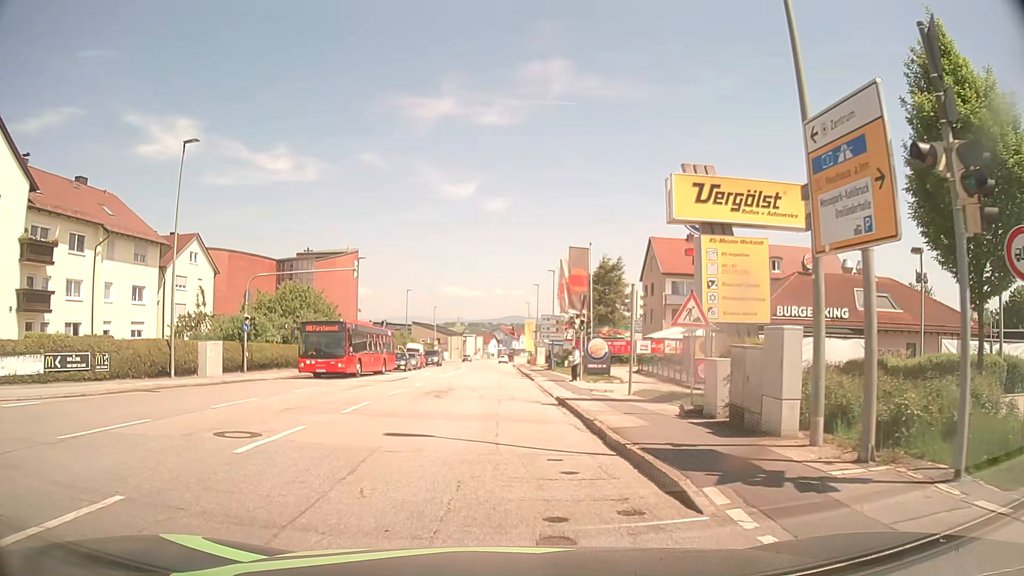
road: tertiary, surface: asphalt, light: Day
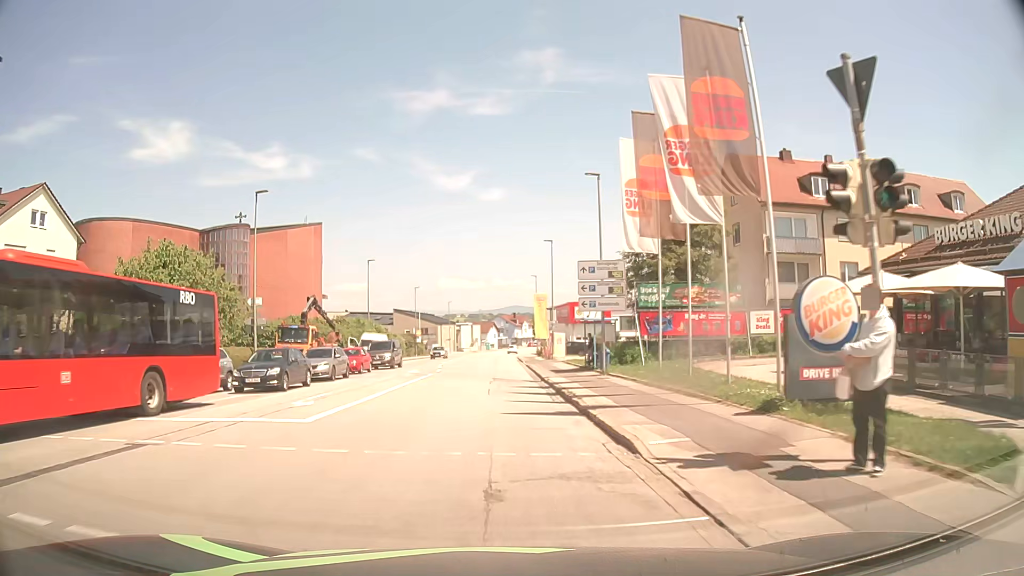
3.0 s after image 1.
(-0.1, +27.9) m; 0°
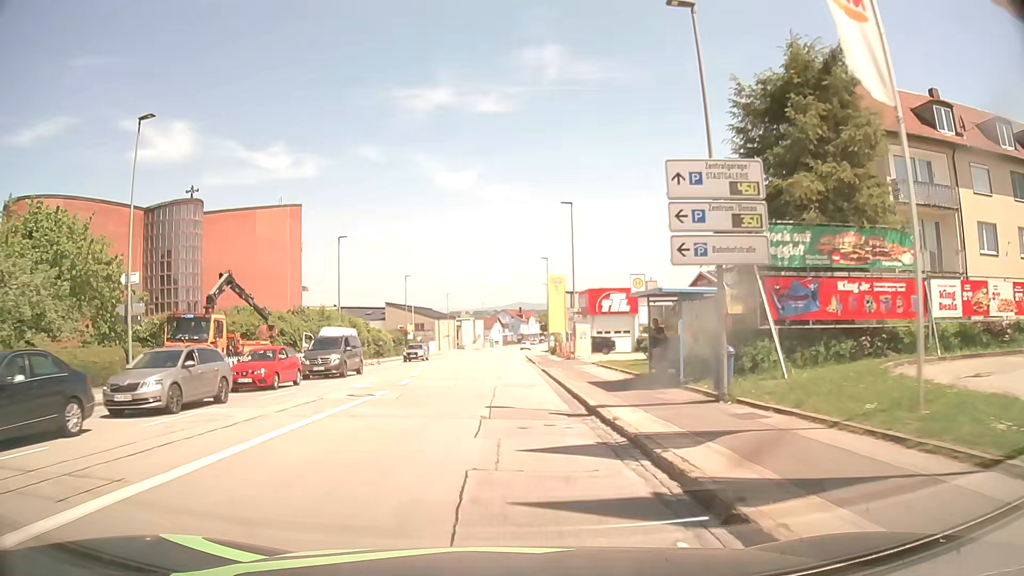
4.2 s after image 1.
(-0.1, +14.6) m; 0°
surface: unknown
(0, +10) (0, +20) (-1, +30) (-1, +40) (-1, +50) (-1, +60) (-1, +70) (0, +80) (0, +90) (+1, +100) m
